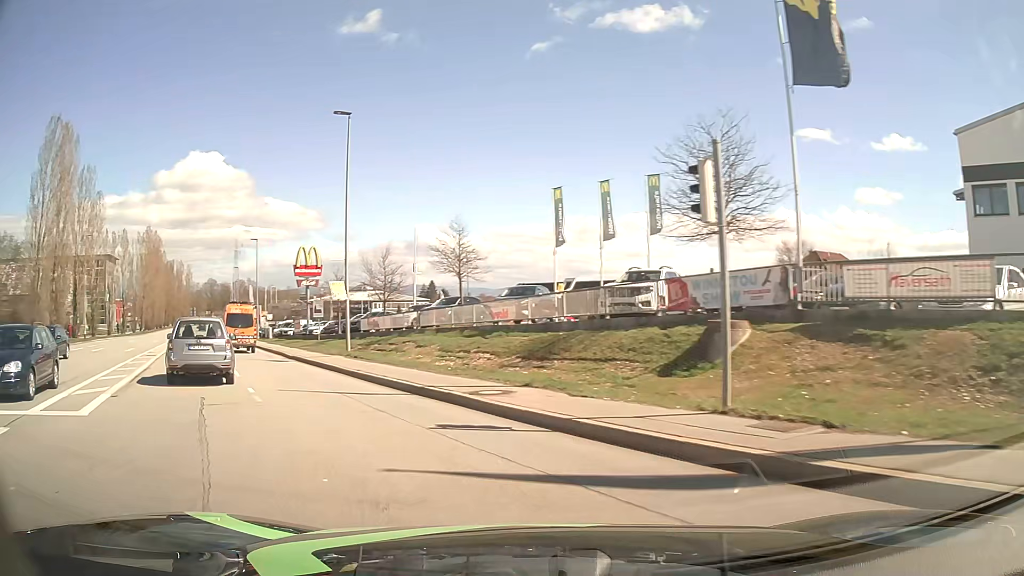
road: tertiary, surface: asphalt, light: Day
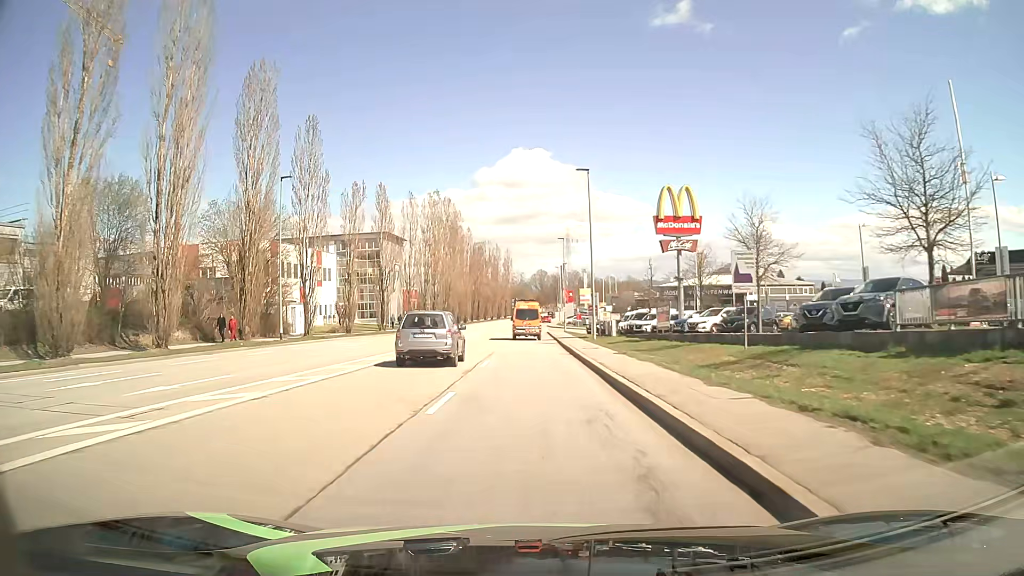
(-11.3, +27.6) m; -29°
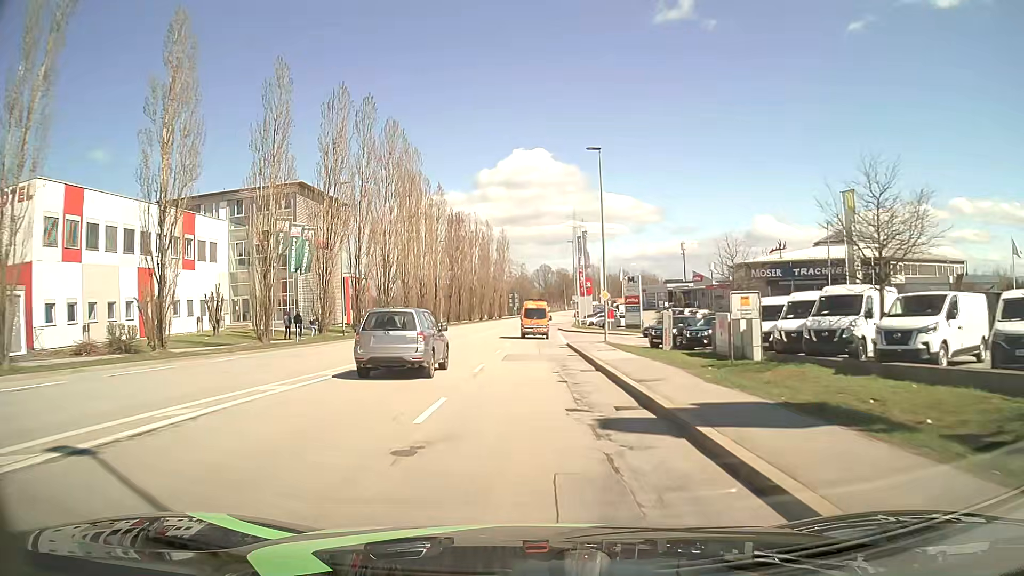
(-0.2, +39.7) m; 0°
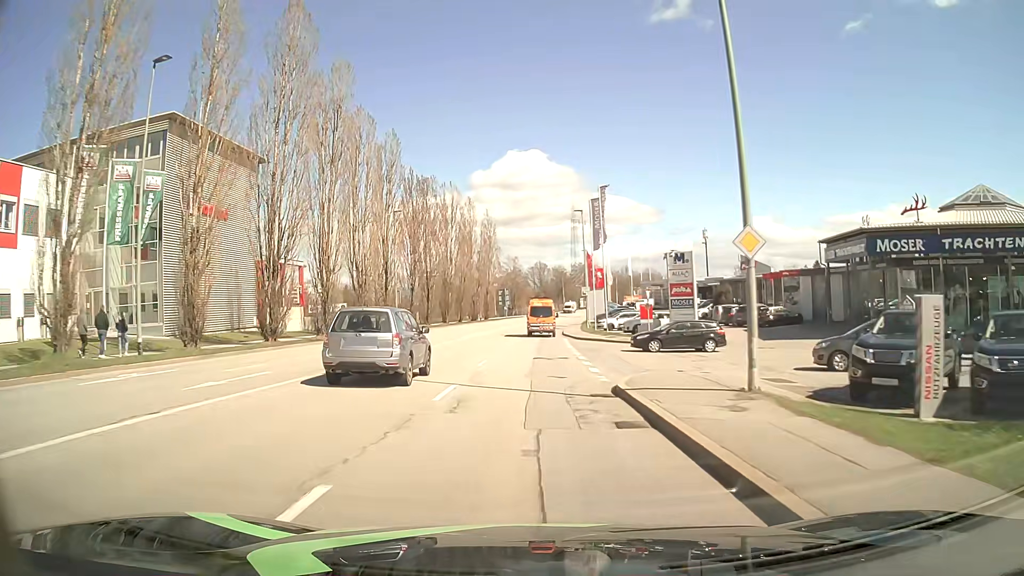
(+0.1, +24.4) m; 0°
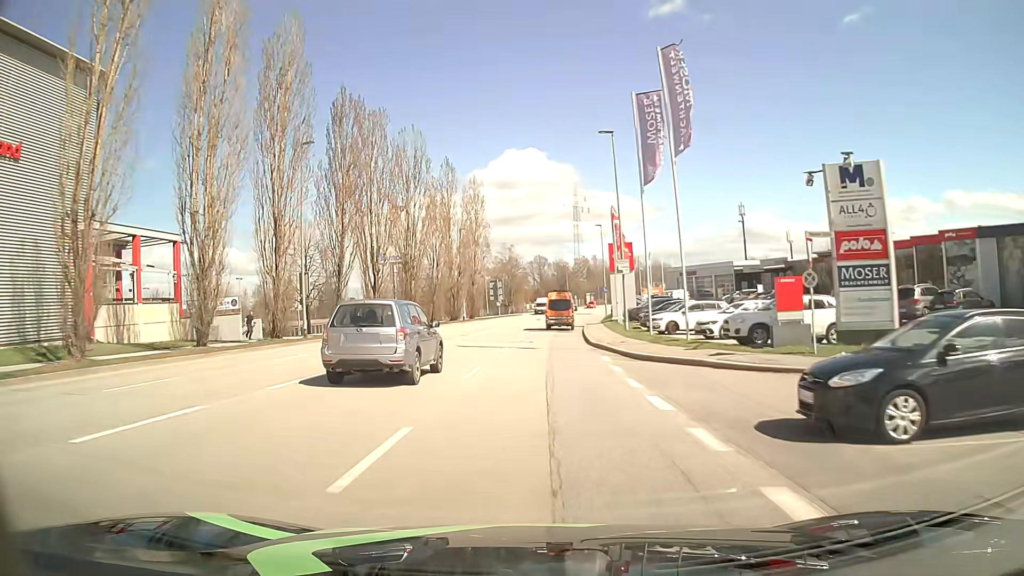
(0.0, +24.3) m; 0°
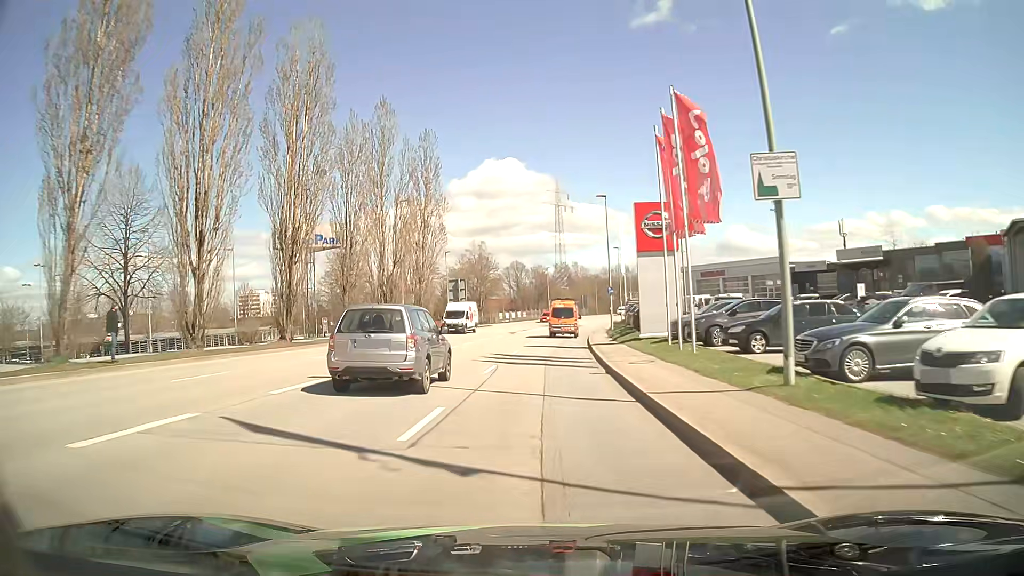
(+0.3, +23.9) m; +2°
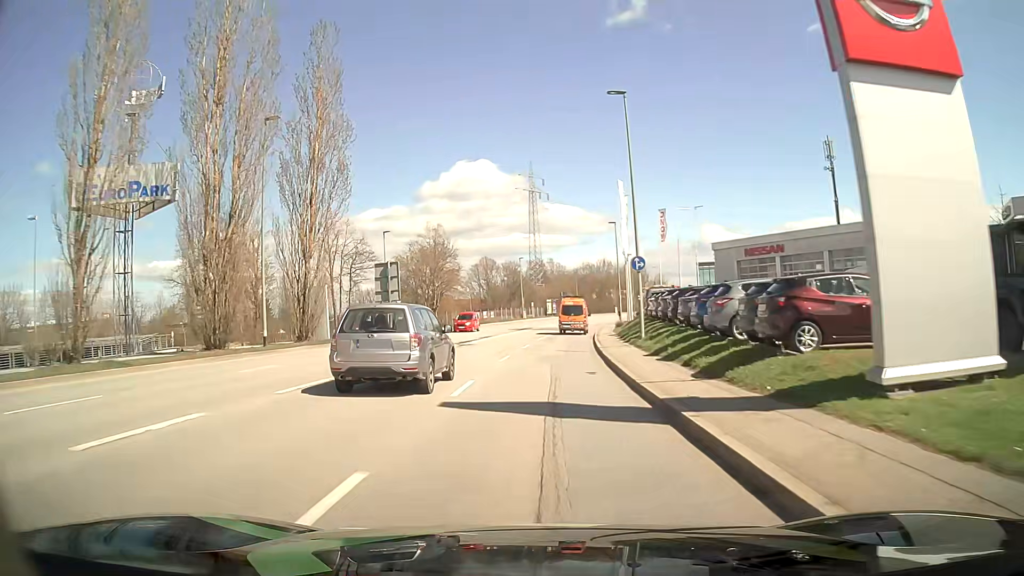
(+0.3, +23.8) m; +2°
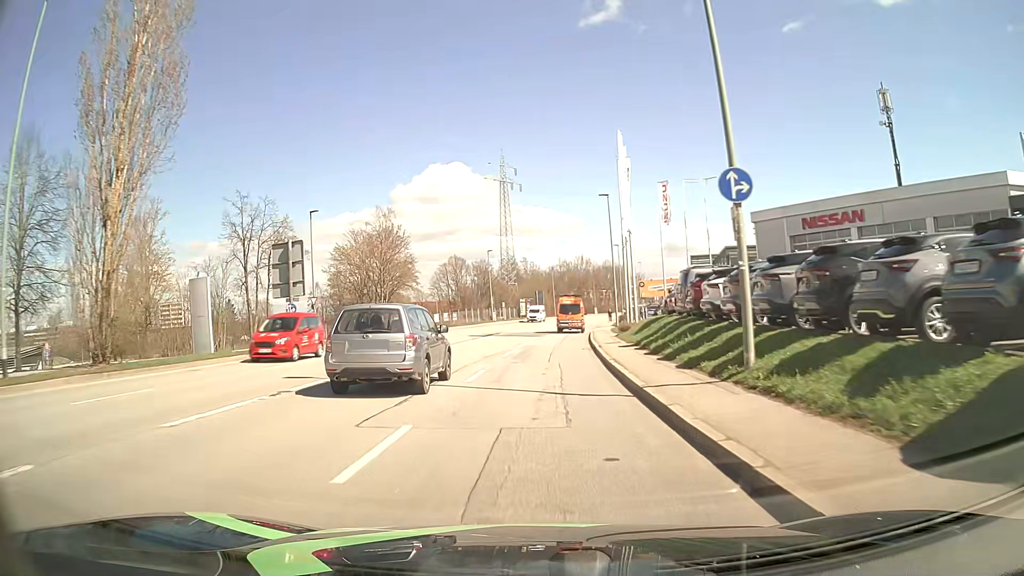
(+0.2, +15.8) m; +2°
(0, +10) (0, +20) (+1, +30) (+1, +40) (+2, +50) (+3, +60) (+4, +70) (+6, +80) (+7, +90) (+9, +99) m
